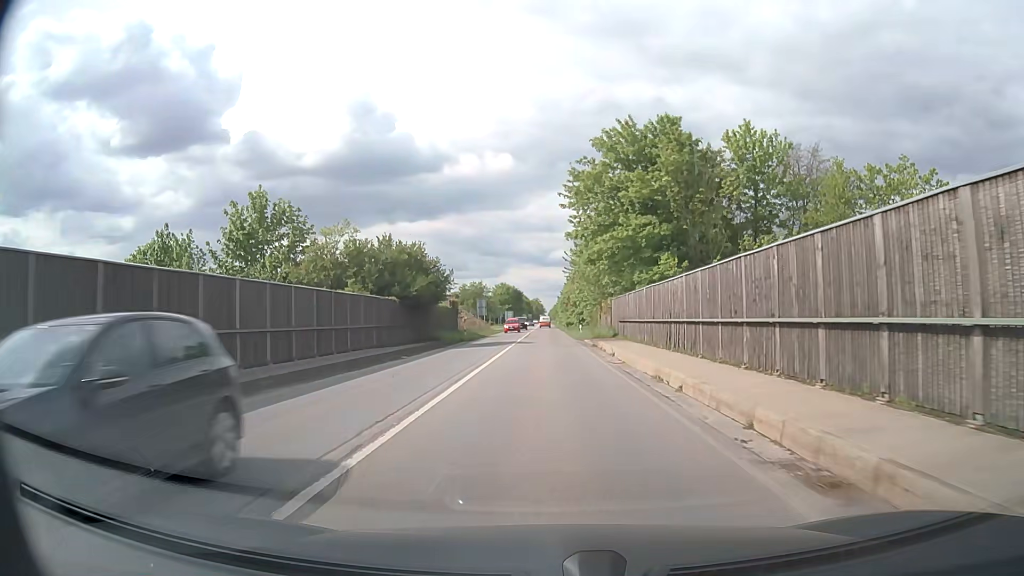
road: secondary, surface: asphalt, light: Day
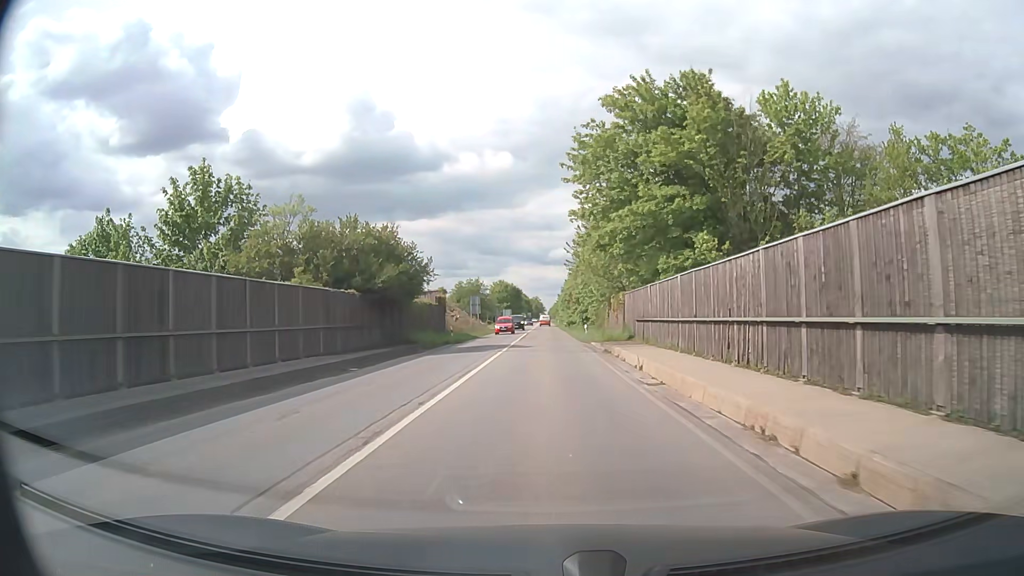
(0.0, +7.4) m; 0°
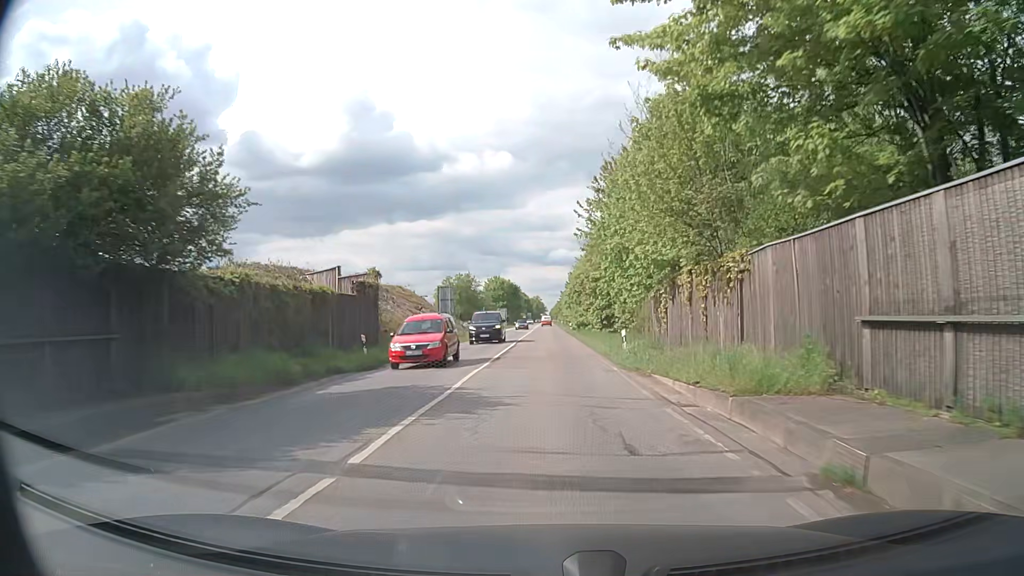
(0.0, +22.3) m; 0°
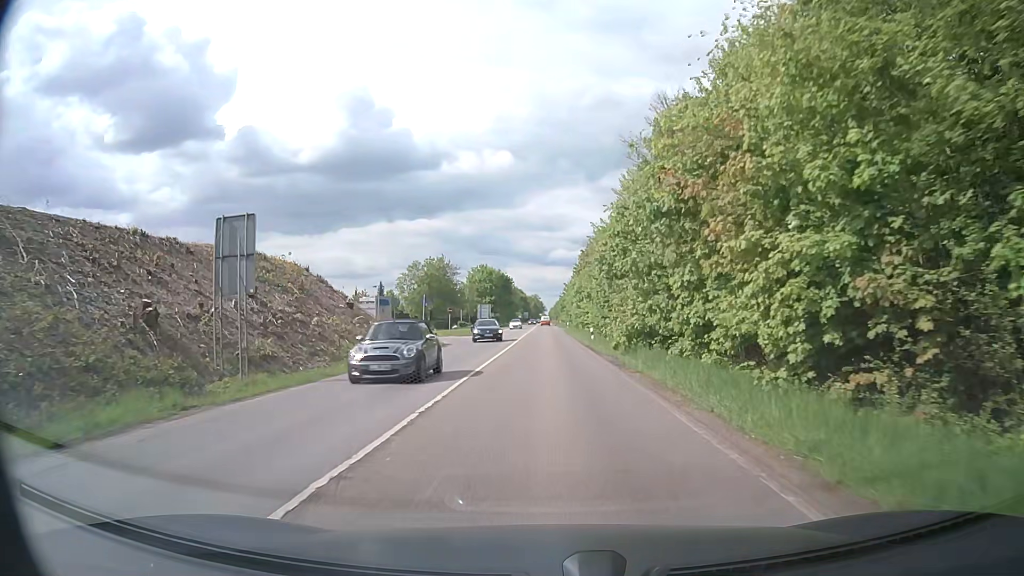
(0.0, +36.7) m; 0°
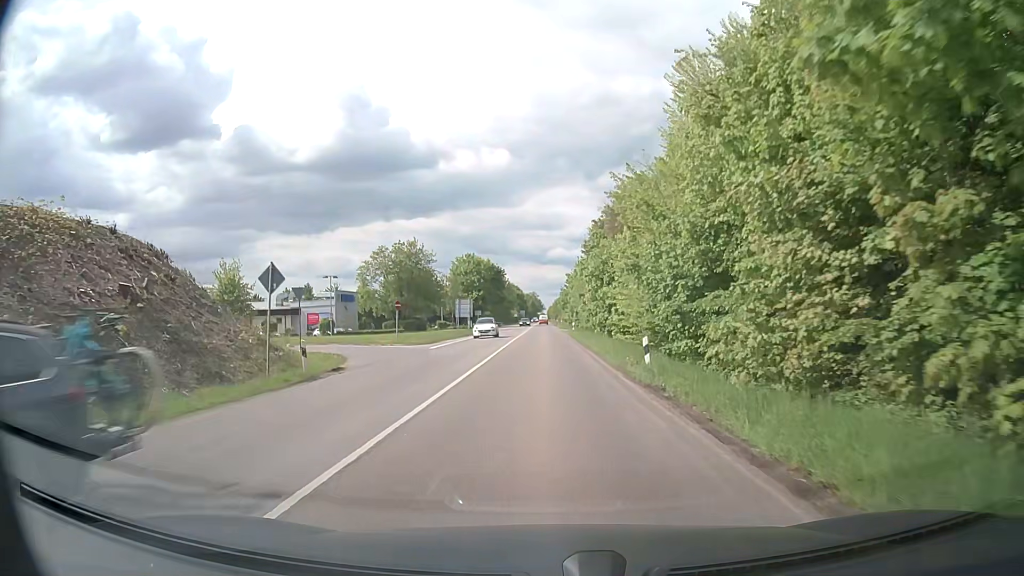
(+0.2, +22.1) m; 0°
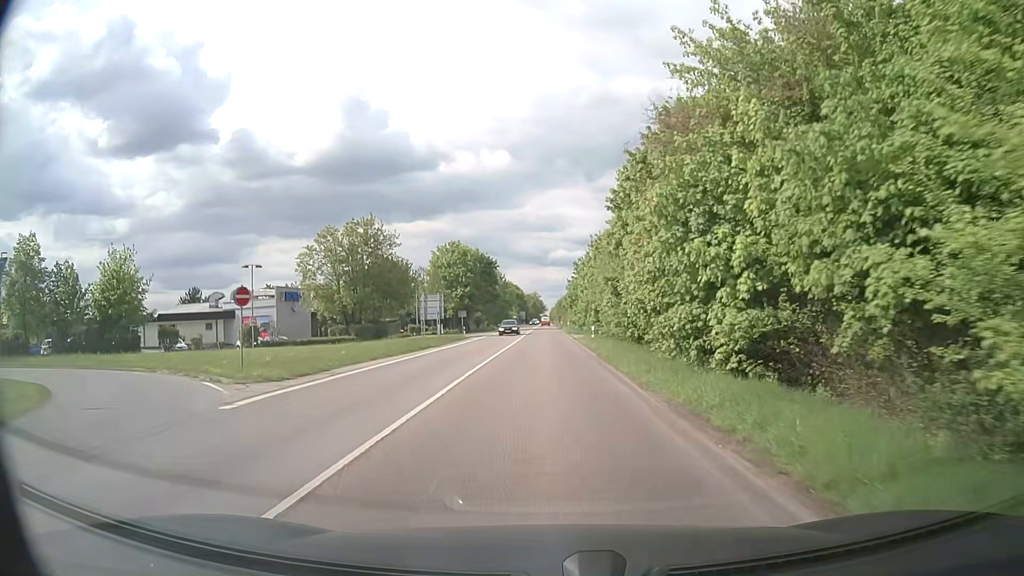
(+0.2, +22.5) m; 0°
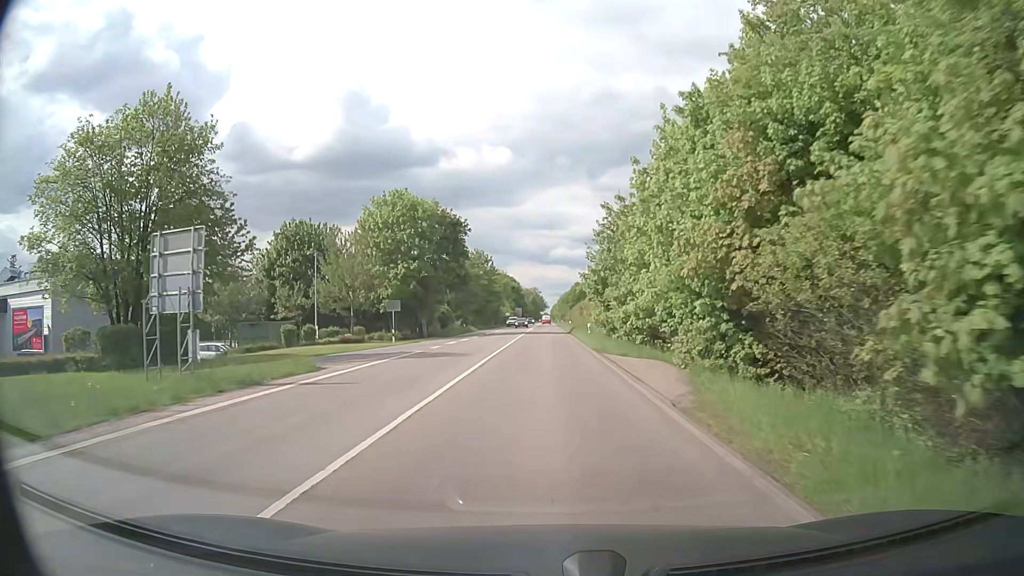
(-0.1, +38.4) m; 0°
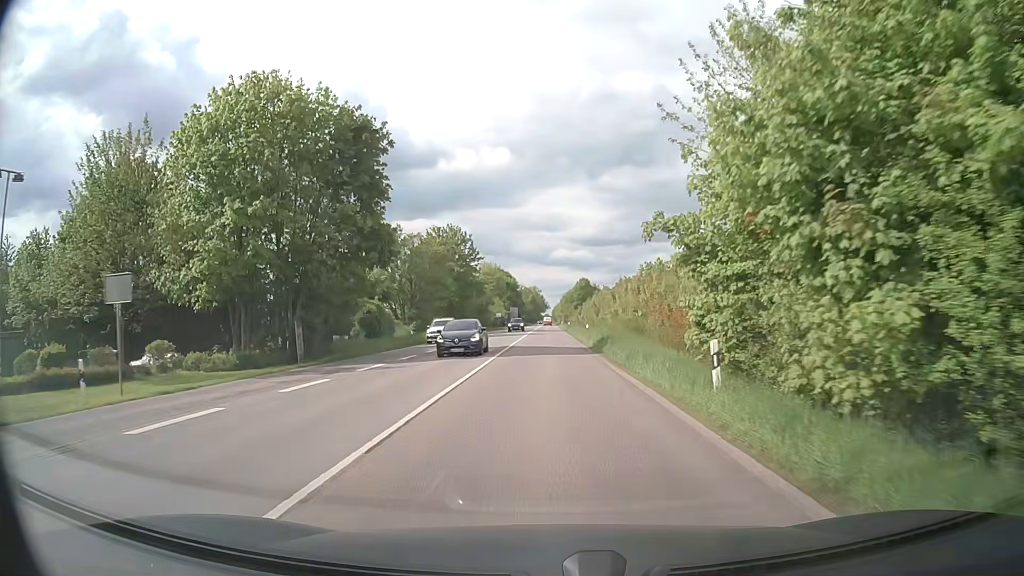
(0.0, +31.4) m; 0°
(0, +10) (0, +20) (0, +30) (0, +40) (0, +50) (0, +60) (0, +70) (0, +80) (0, +90) (0, +100) m
